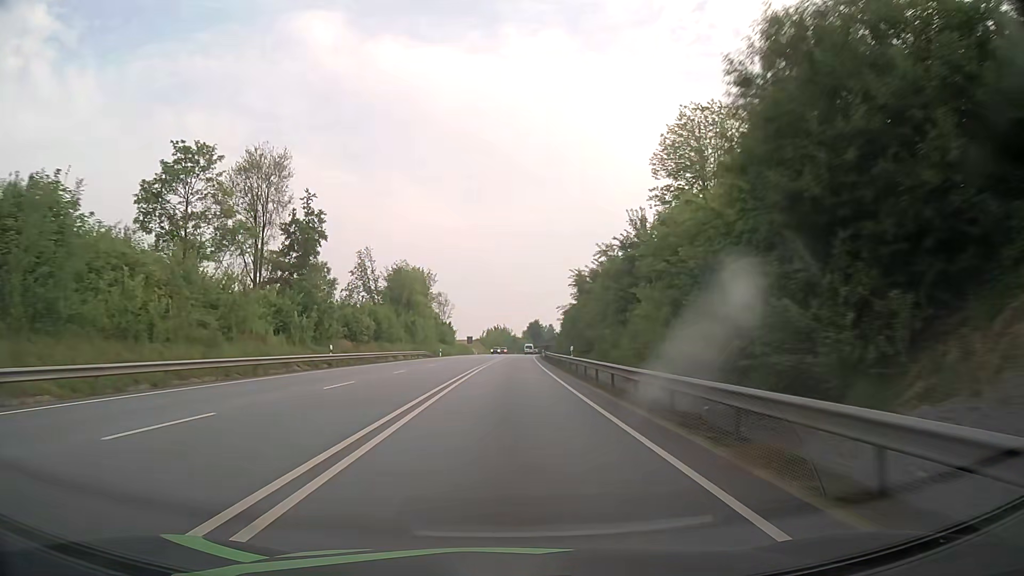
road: primary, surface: asphalt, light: Day
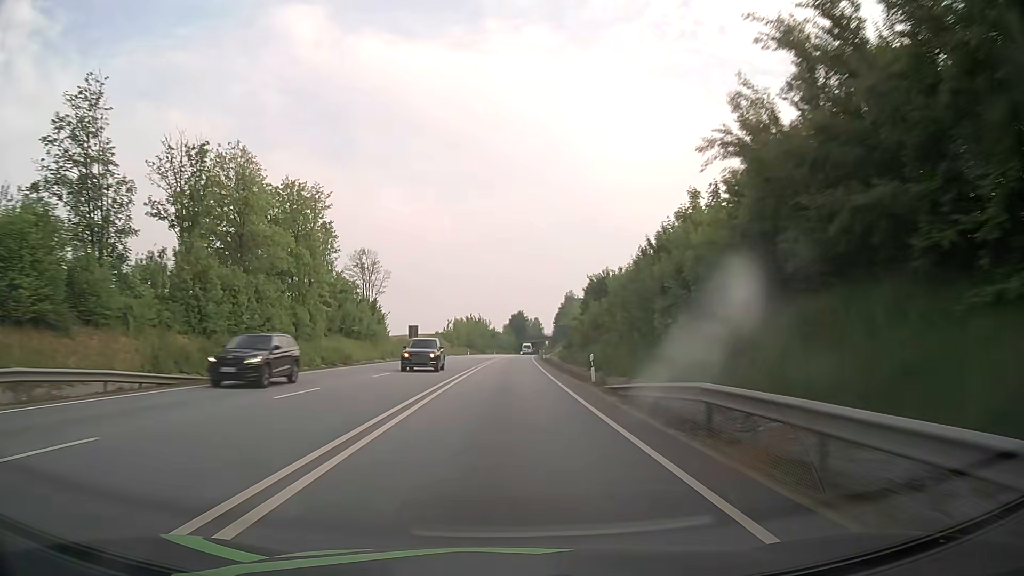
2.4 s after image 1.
(+1.0, +63.4) m; +2°
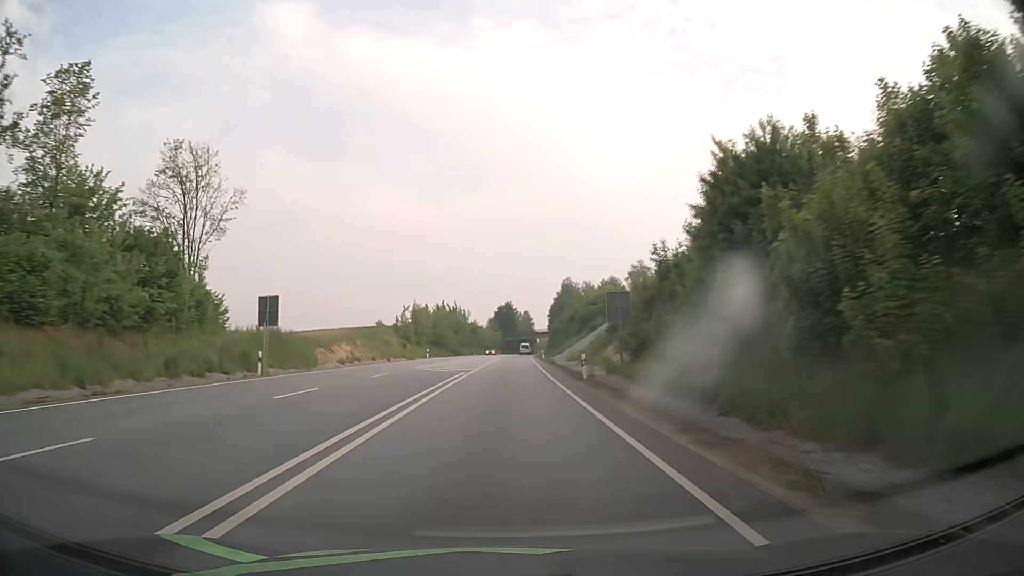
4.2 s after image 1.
(+0.6, +47.6) m; +1°
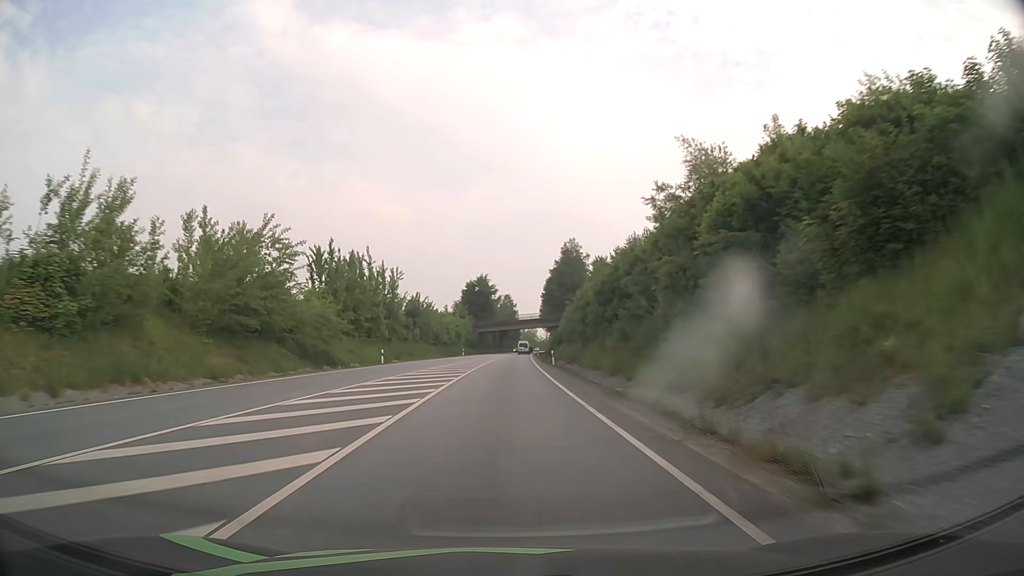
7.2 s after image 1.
(+1.1, +79.3) m; +2°
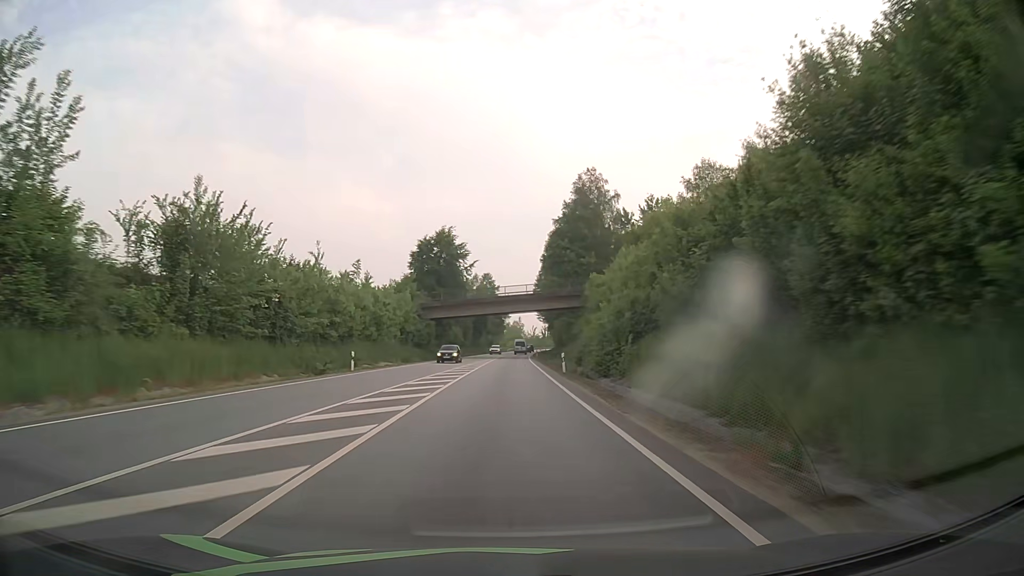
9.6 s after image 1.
(+0.8, +63.5) m; +1°
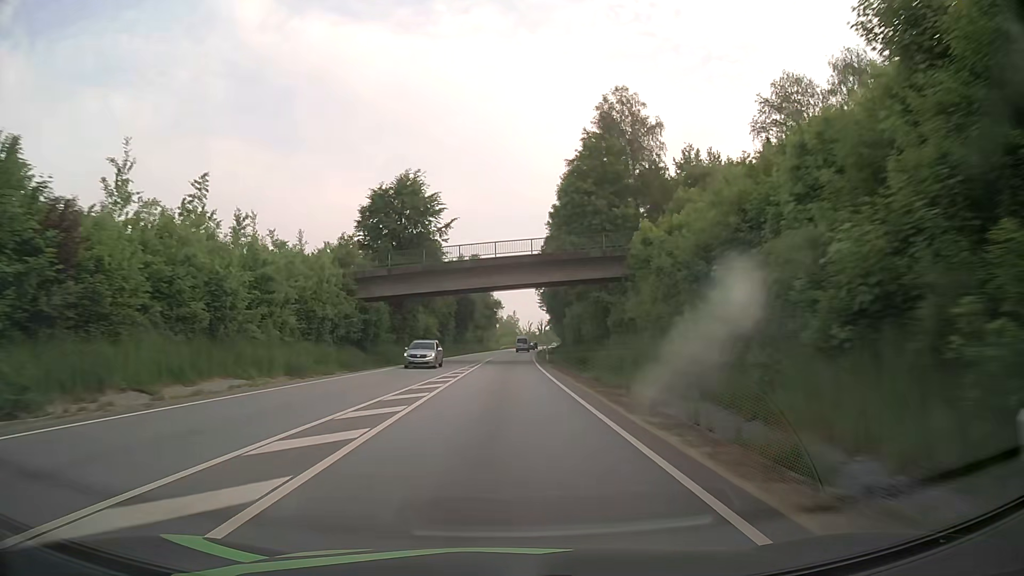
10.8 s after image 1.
(+0.2, +31.7) m; +1°
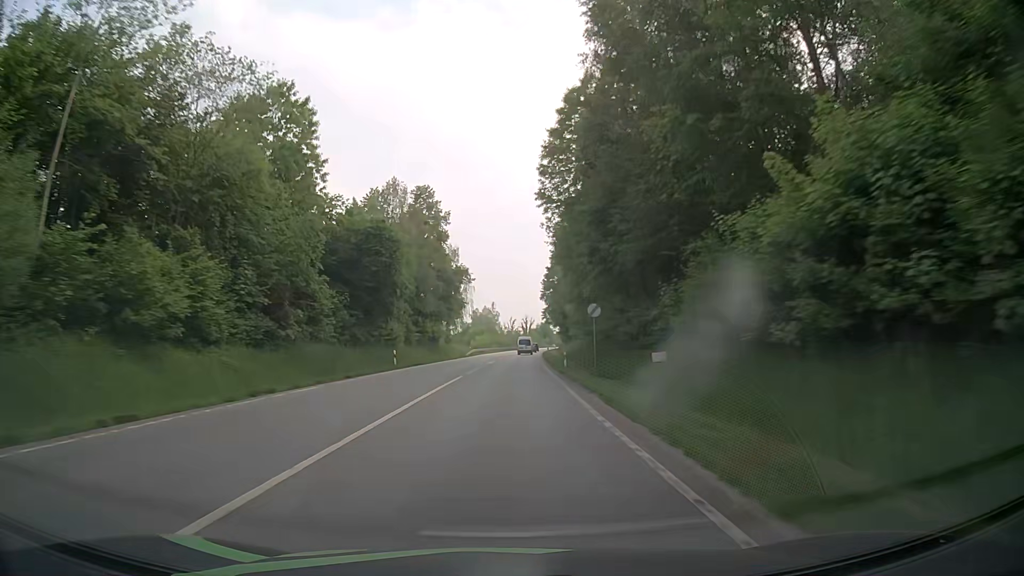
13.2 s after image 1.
(+0.8, +63.4) m; +2°
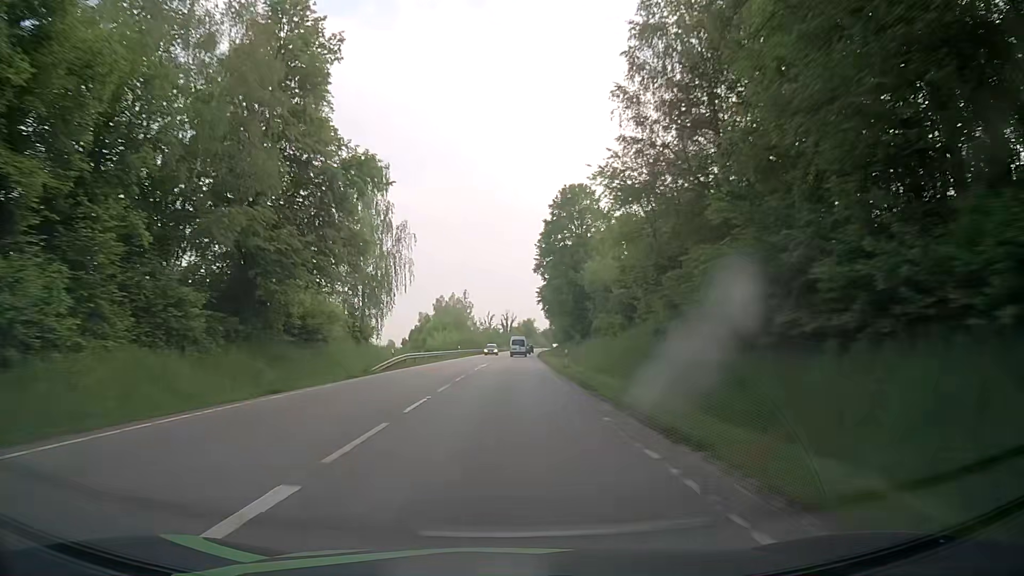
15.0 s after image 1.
(+0.5, +47.5) m; +2°
(0, +10) (0, +20) (0, +30) (0, +40) (+1, +50) (+1, +60) (+1, +70) (+1, +80) (+2, +90) (+2, +100) m
